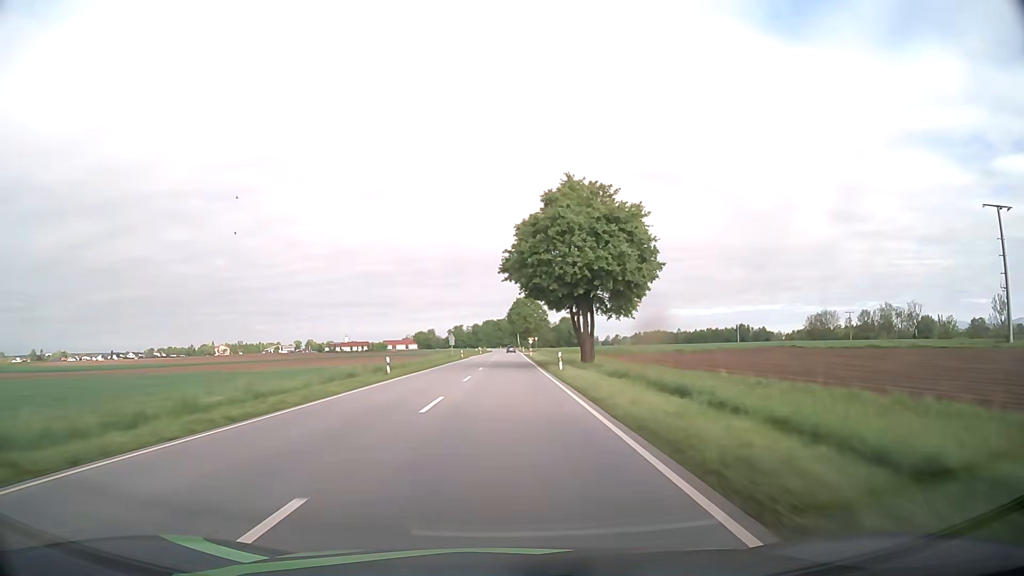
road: primary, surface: asphalt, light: Day
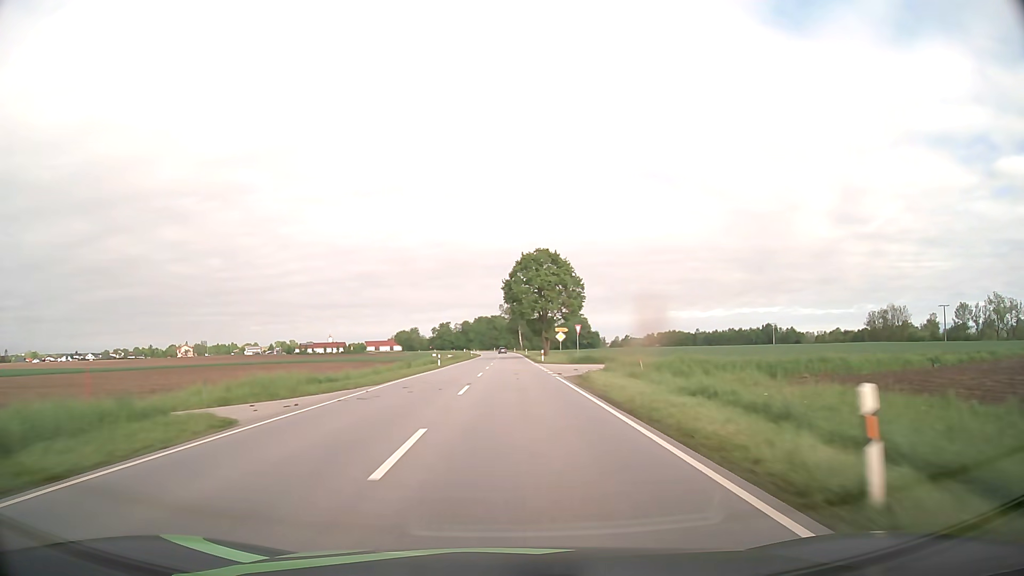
(+0.4, +79.3) m; +1°
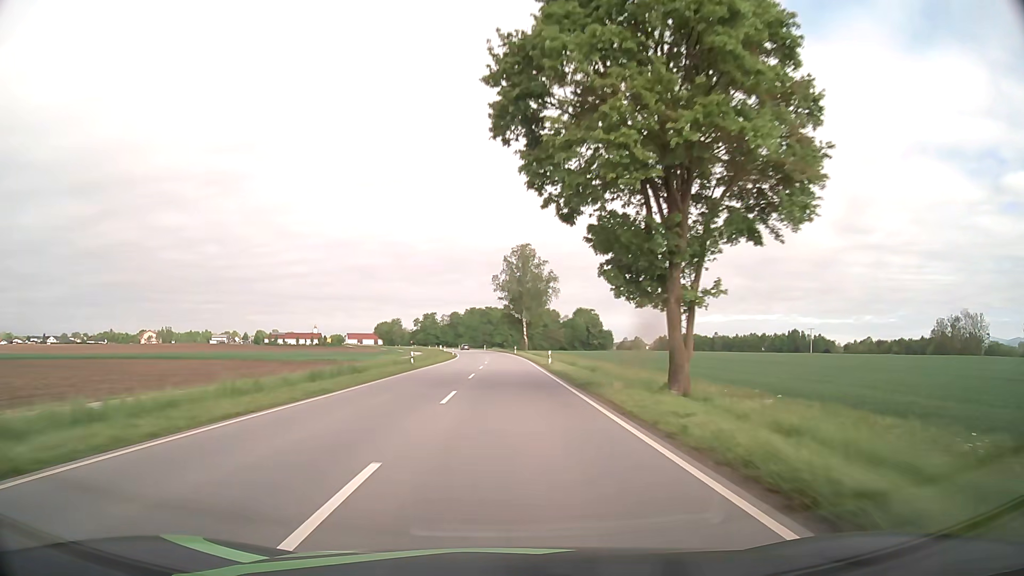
(+0.2, +63.5) m; 0°
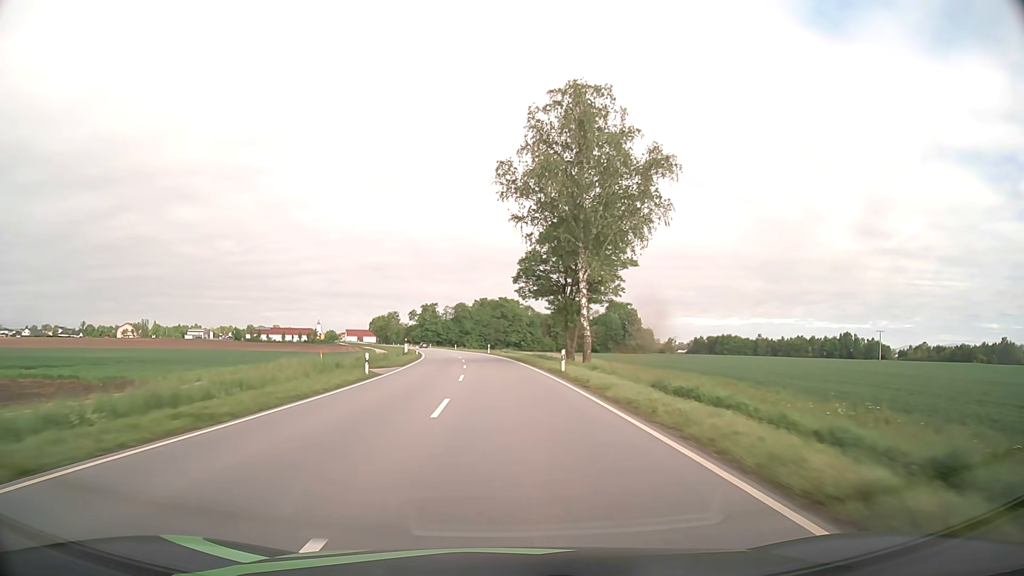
(-0.4, +63.5) m; -1°
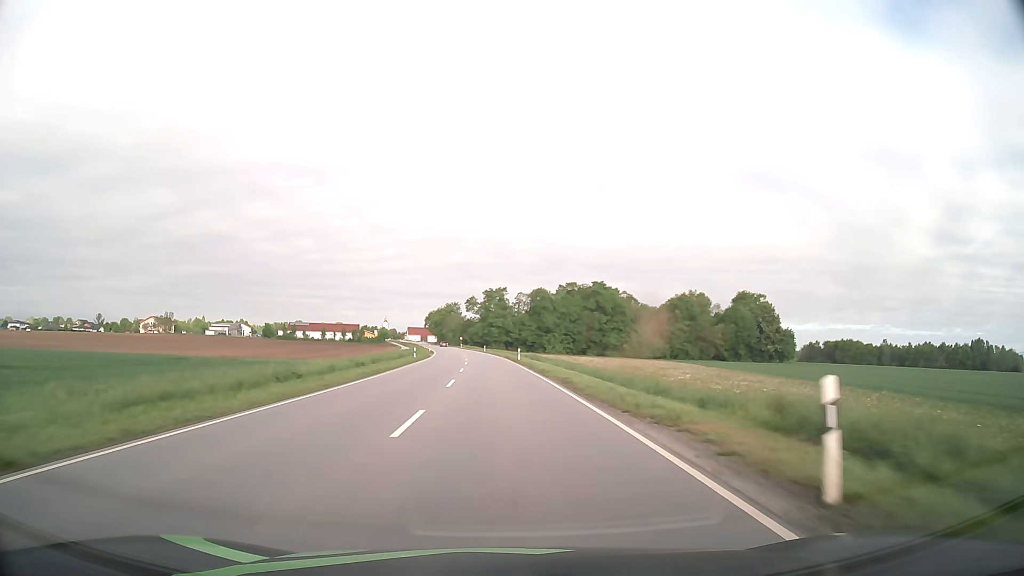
(-4.0, +74.8) m; -7°
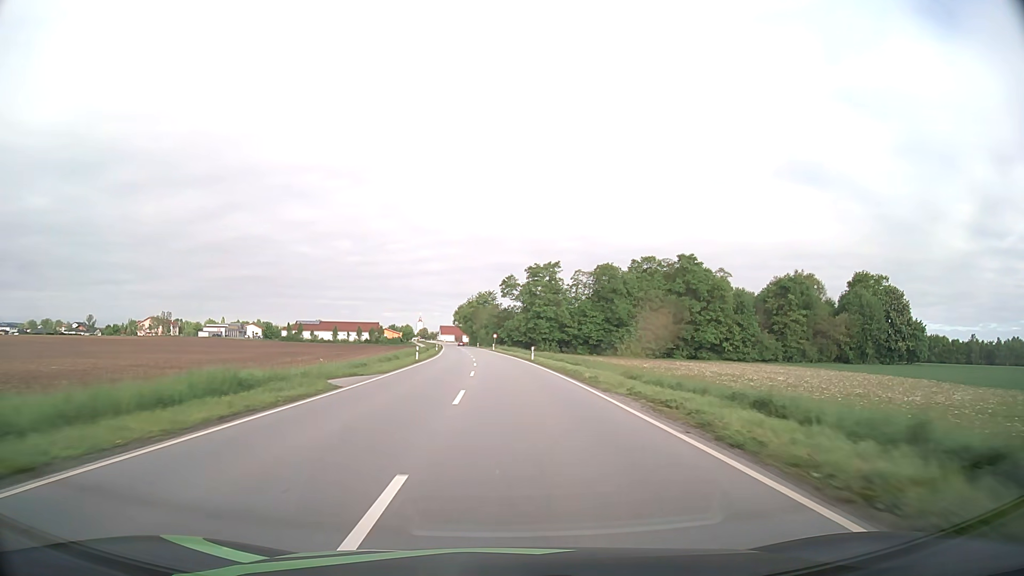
(-2.2, +55.2) m; -4°
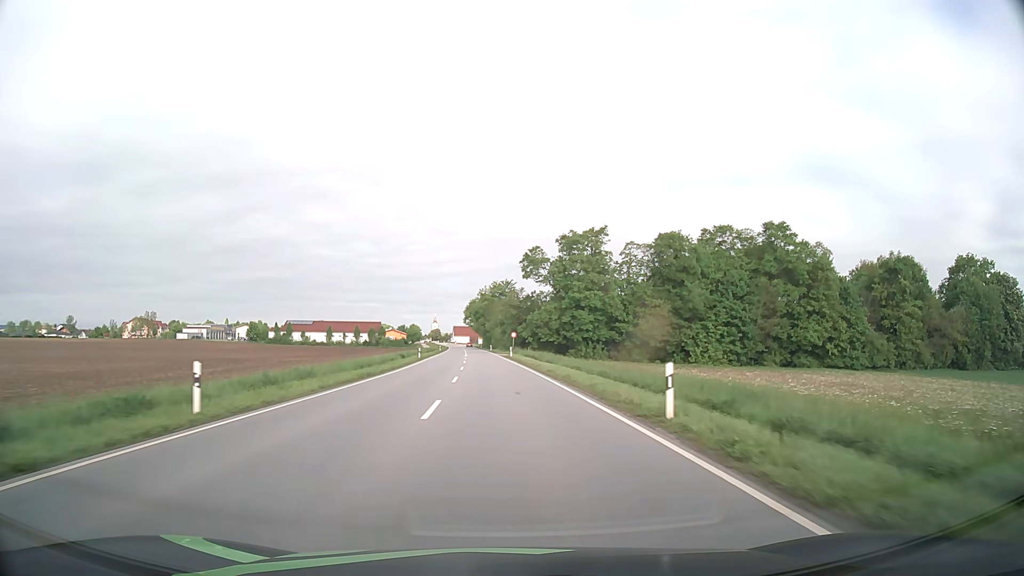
(-0.5, +38.7) m; -2°
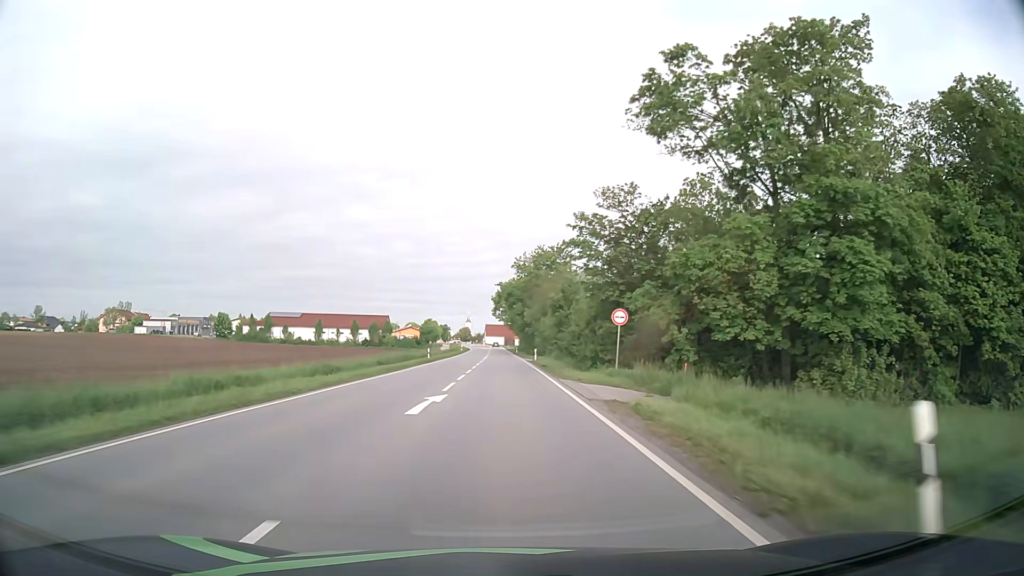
(-1.8, +59.4) m; -3°
(0, +10) (0, +20) (0, +30) (0, +40) (0, +50) (0, +60) (0, +70) (-1, +80) (-1, +90) (-1, +100) m
